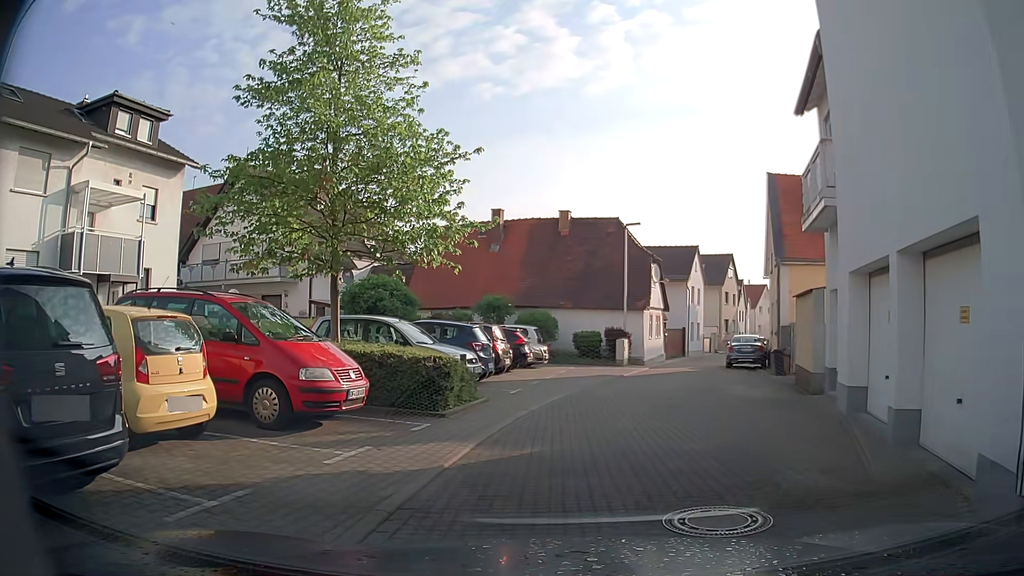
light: Day
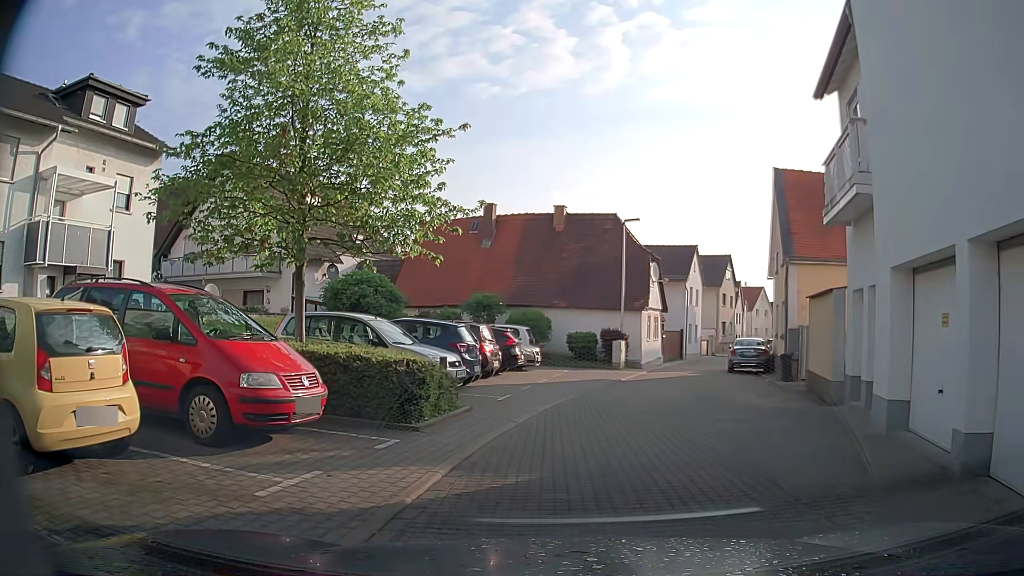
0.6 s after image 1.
(0.0, +1.5) m; +1°
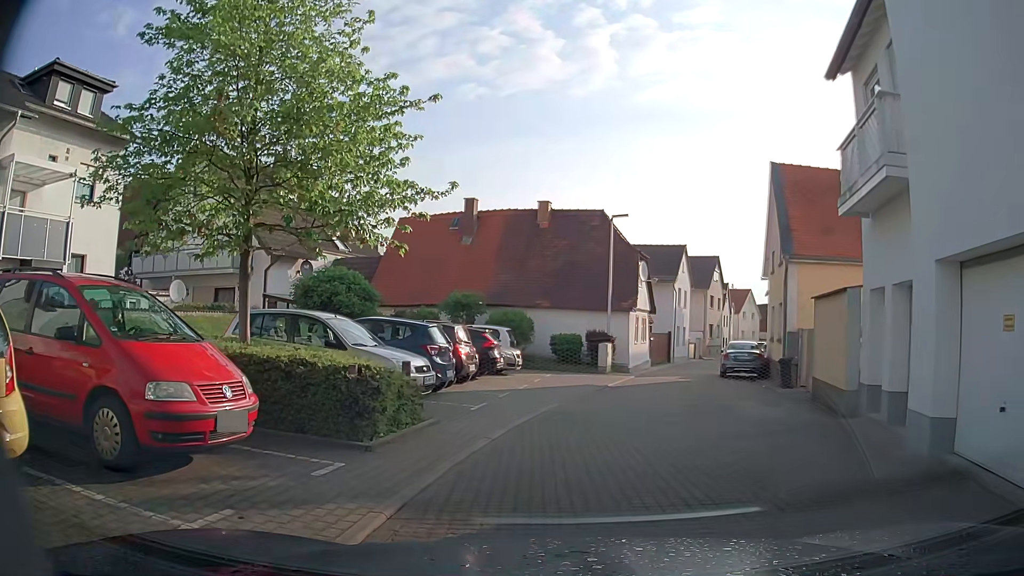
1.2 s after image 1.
(0.0, +1.5) m; +1°
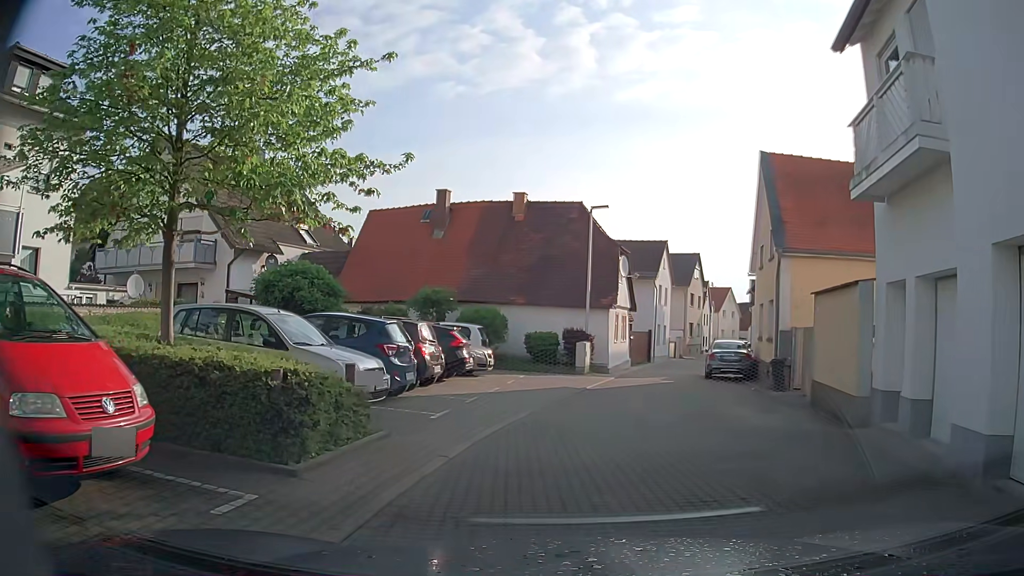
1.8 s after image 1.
(0.0, +1.5) m; +1°
